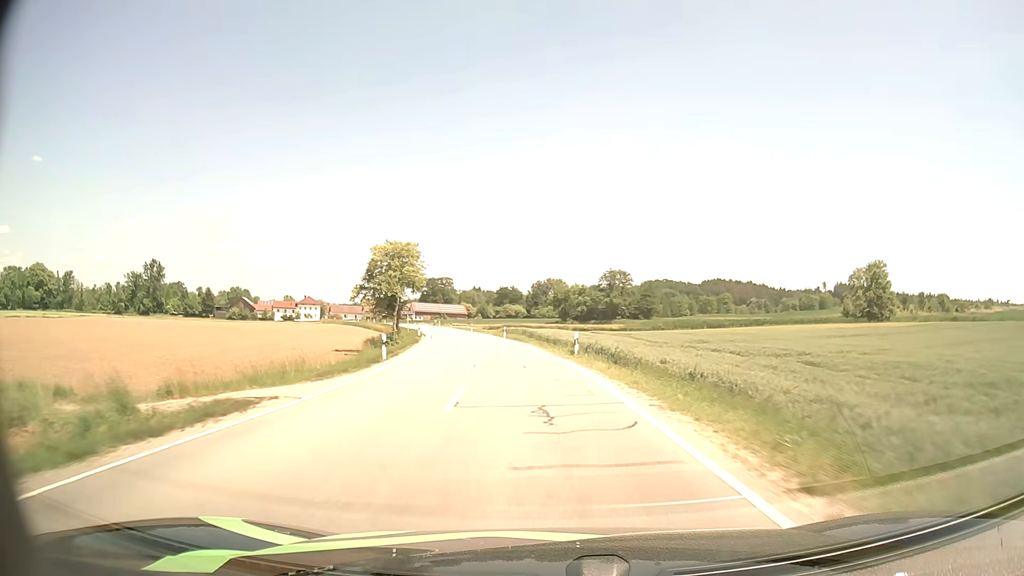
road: secondary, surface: asphalt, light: Day
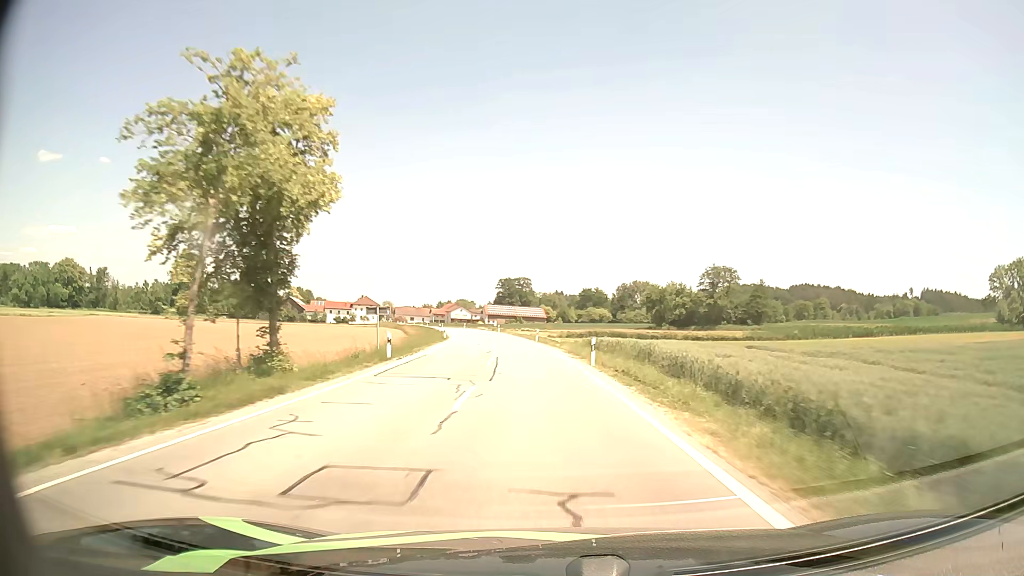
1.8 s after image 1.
(-2.3, +34.1) m; -7°
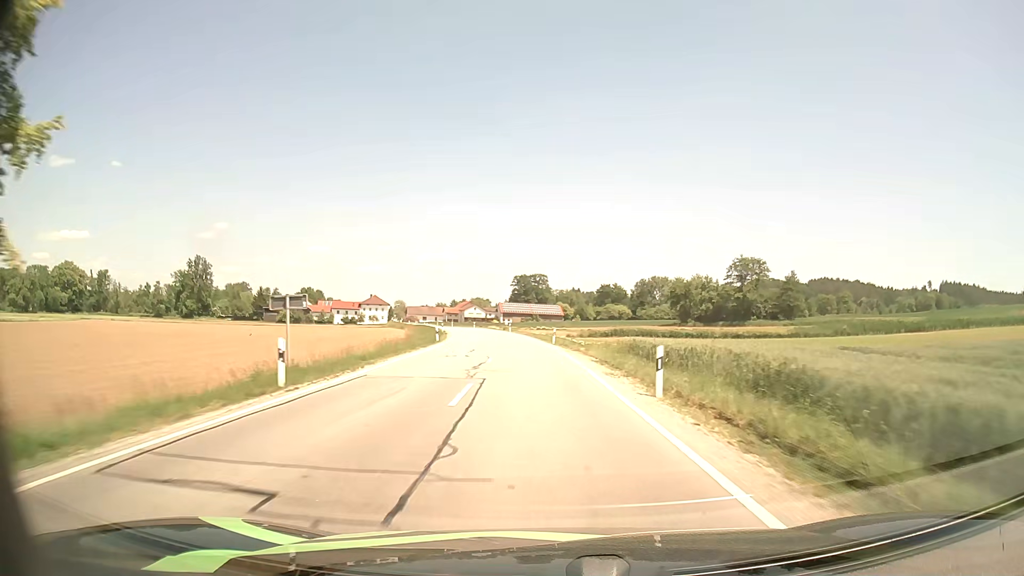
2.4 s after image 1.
(-0.1, +11.6) m; -1°
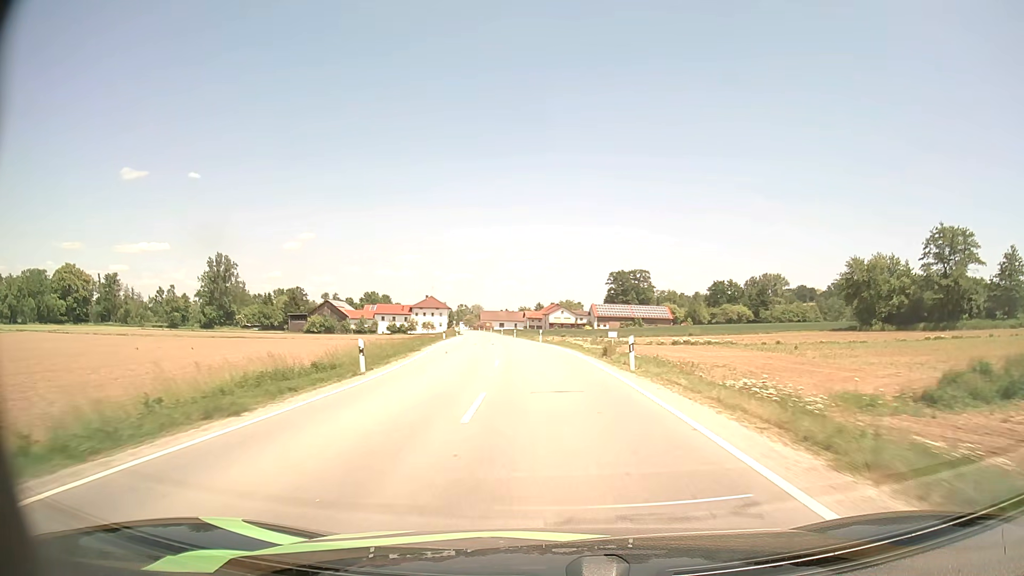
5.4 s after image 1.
(-4.0, +58.0) m; -8°
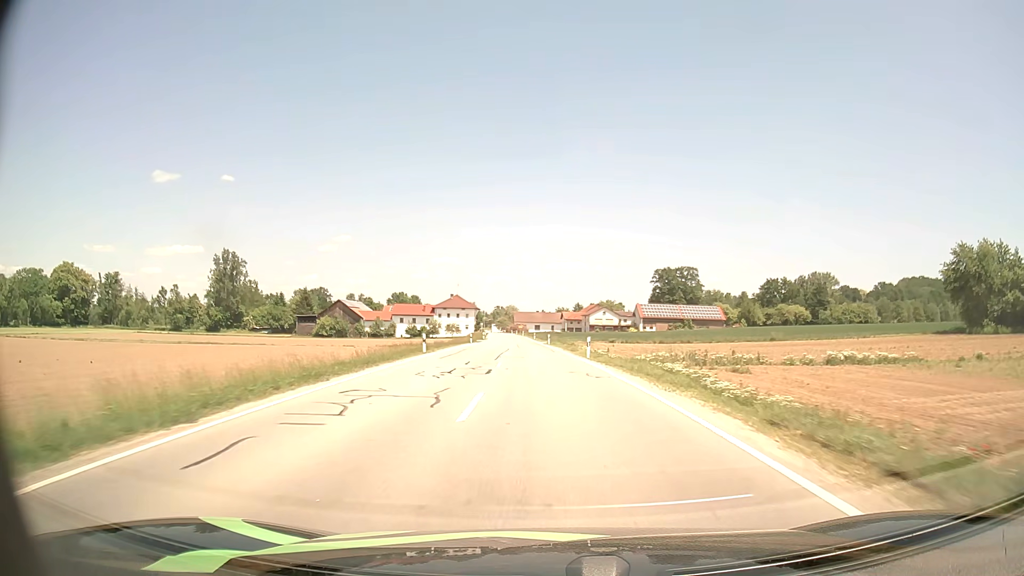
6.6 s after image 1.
(-0.6, +23.2) m; -3°
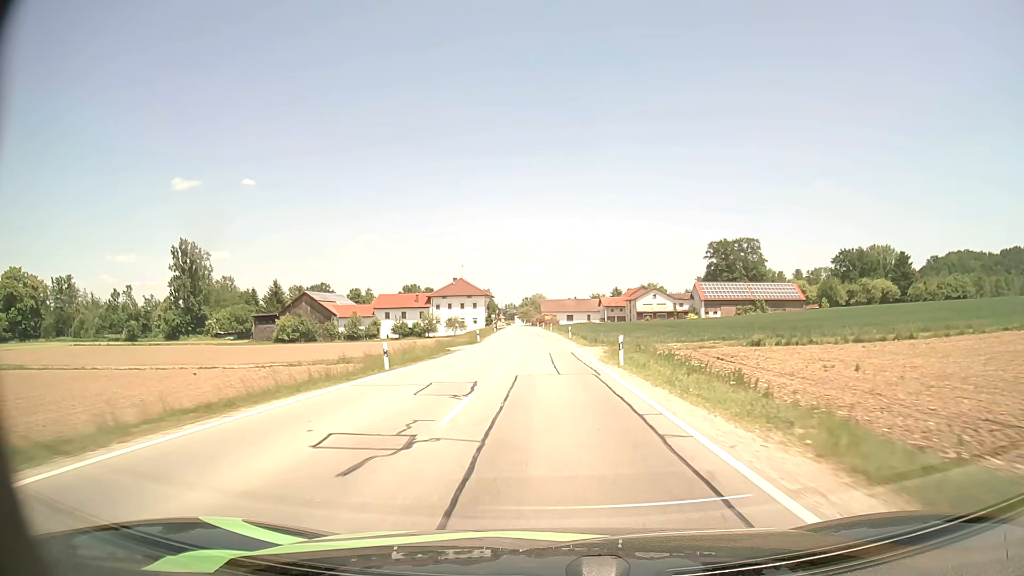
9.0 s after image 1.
(-1.3, +45.7) m; -3°
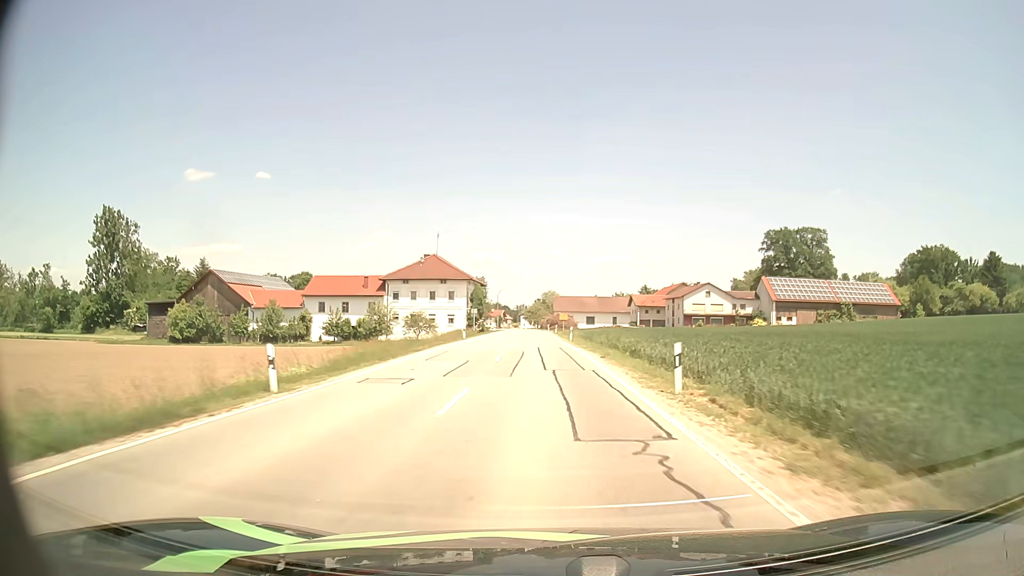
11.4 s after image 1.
(-0.3, +44.6) m; -1°
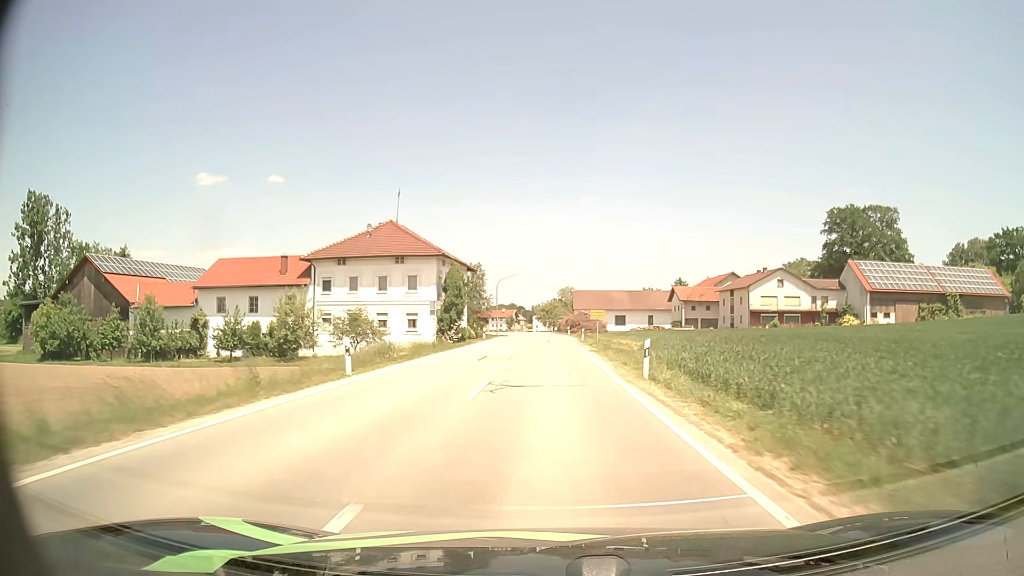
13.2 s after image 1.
(-0.4, +31.8) m; -1°
(0, +10) (0, +20) (0, +30) (0, +40) (0, +50) (+1, +60) (0, +70) (0, +80) (0, +90) (-1, +100) m
